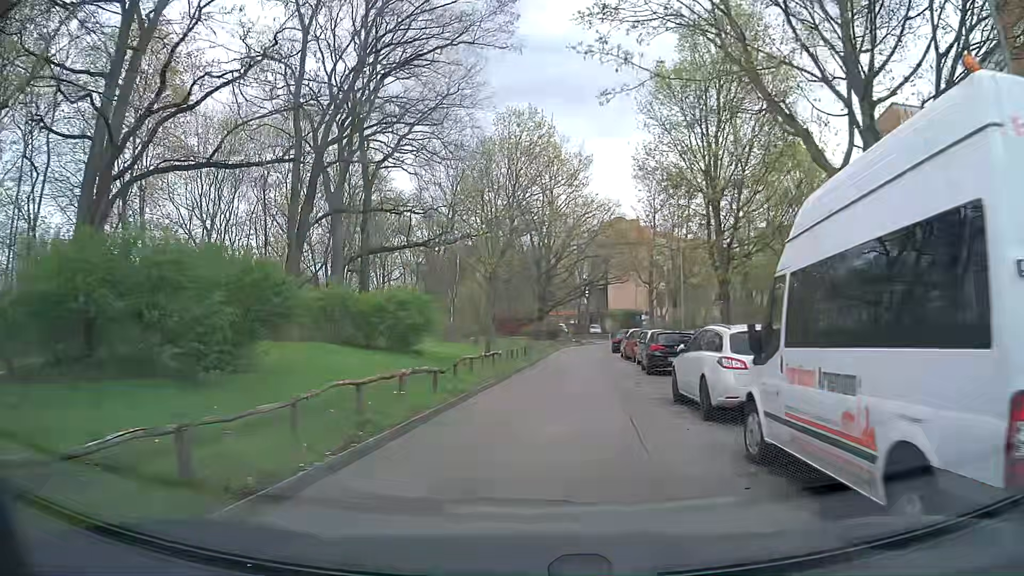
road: residential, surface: asphalt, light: Day
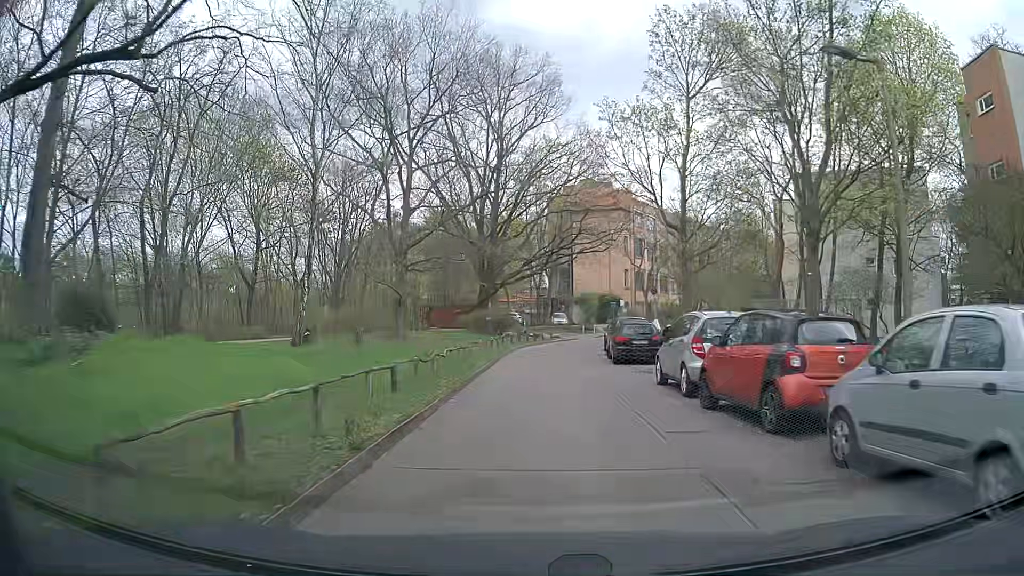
(+1.0, +23.7) m; +3°
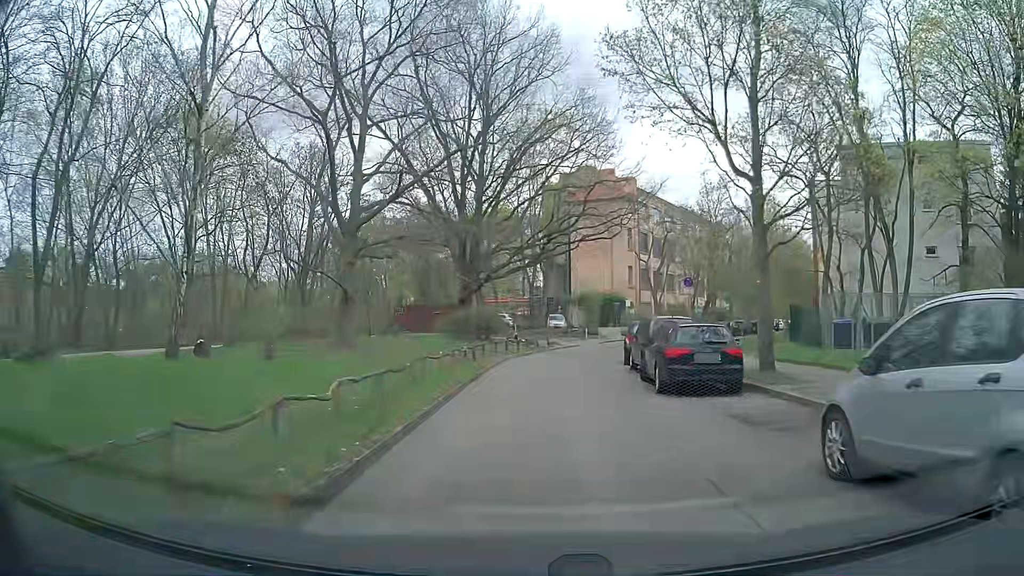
(+0.1, +9.4) m; 0°
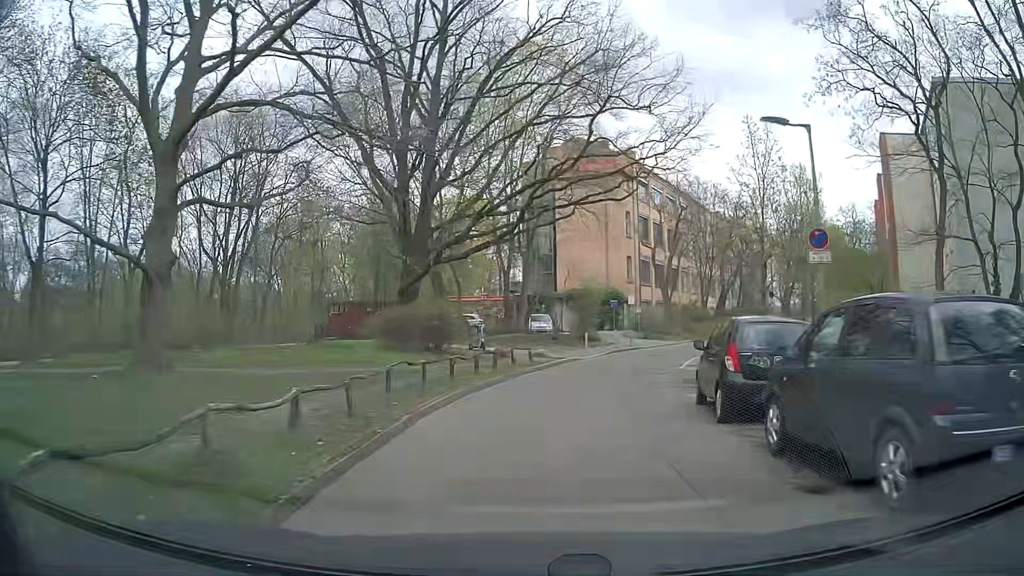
(+0.3, +13.9) m; +2°
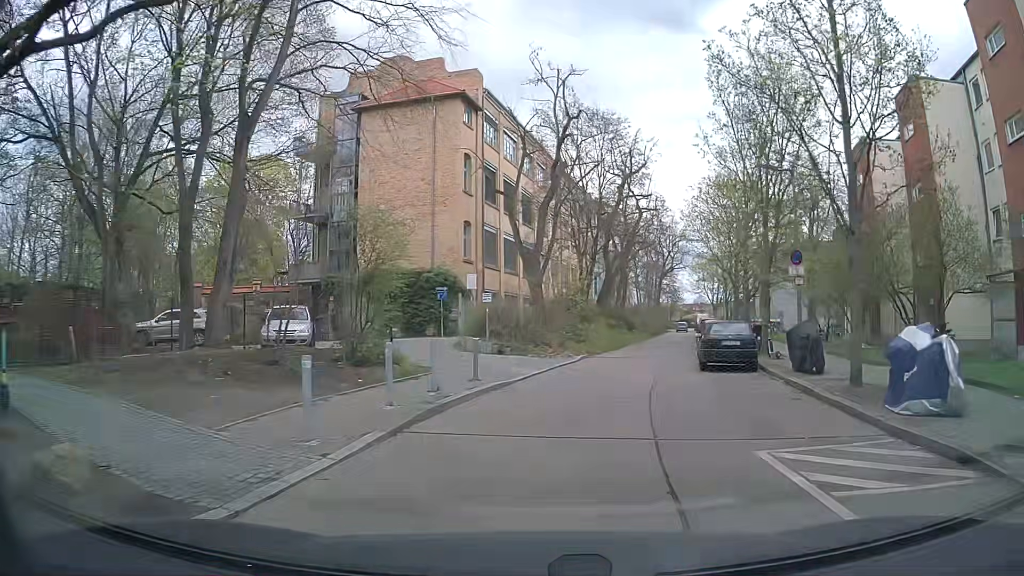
(+2.7, +22.3) m; +14°
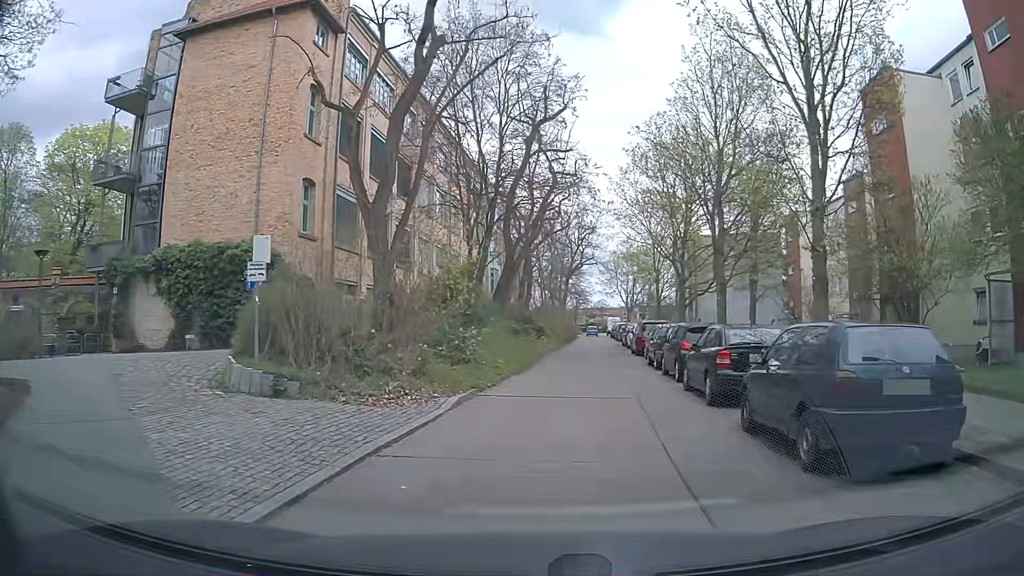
(+1.0, +13.0) m; +8°
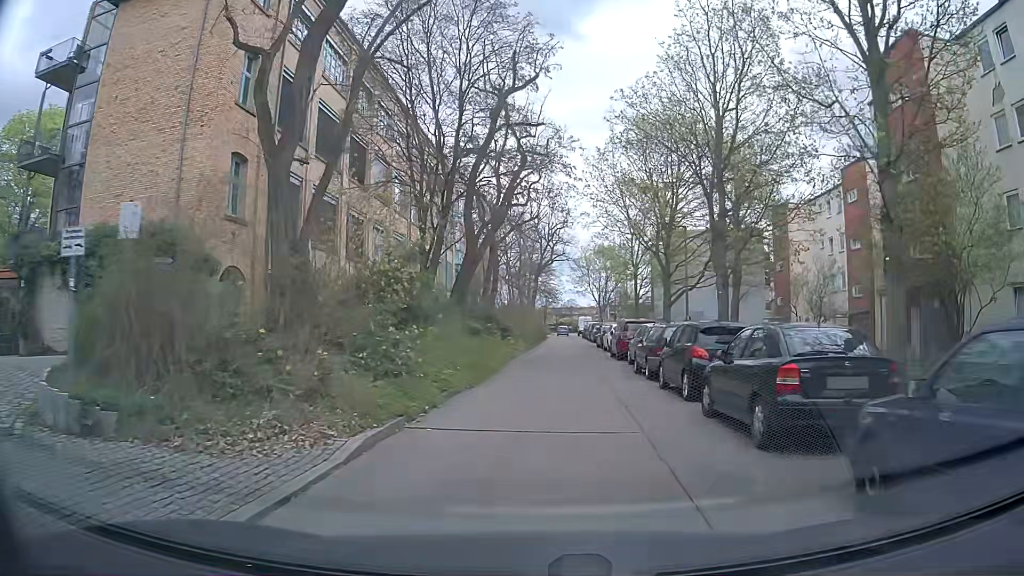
(+0.2, +4.3) m; +3°
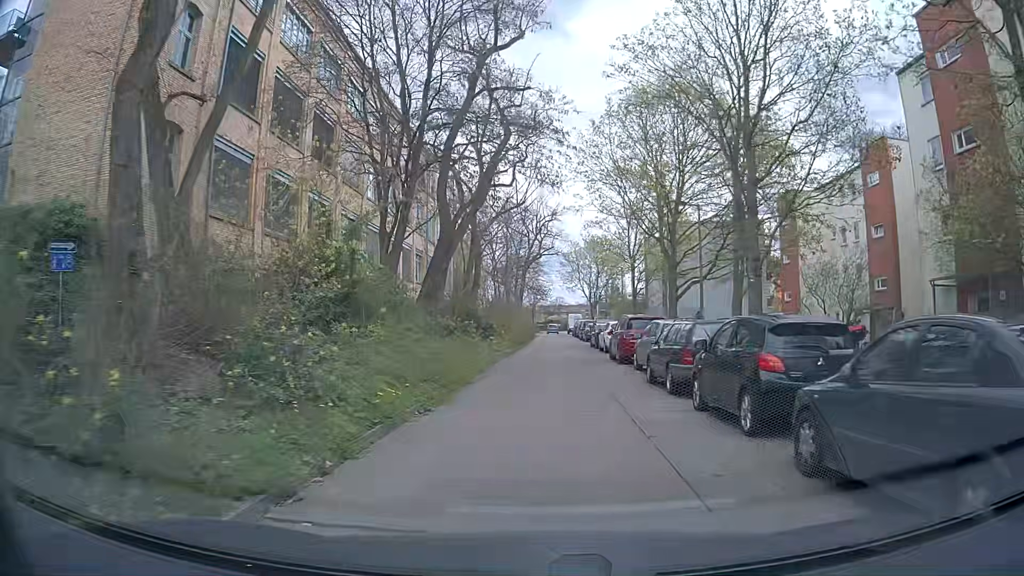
(+0.1, +4.3) m; +2°
